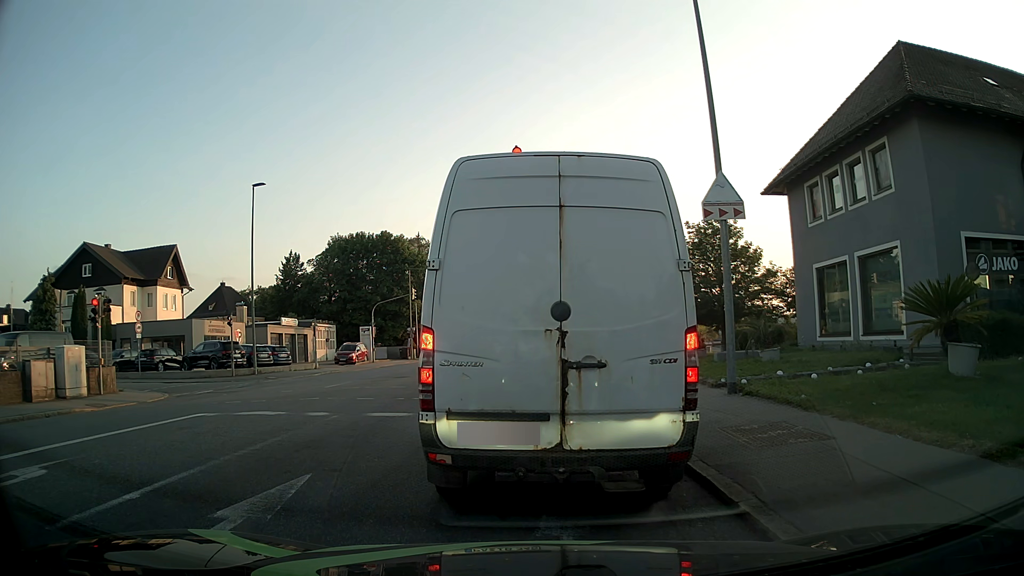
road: tertiary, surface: asphalt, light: Day
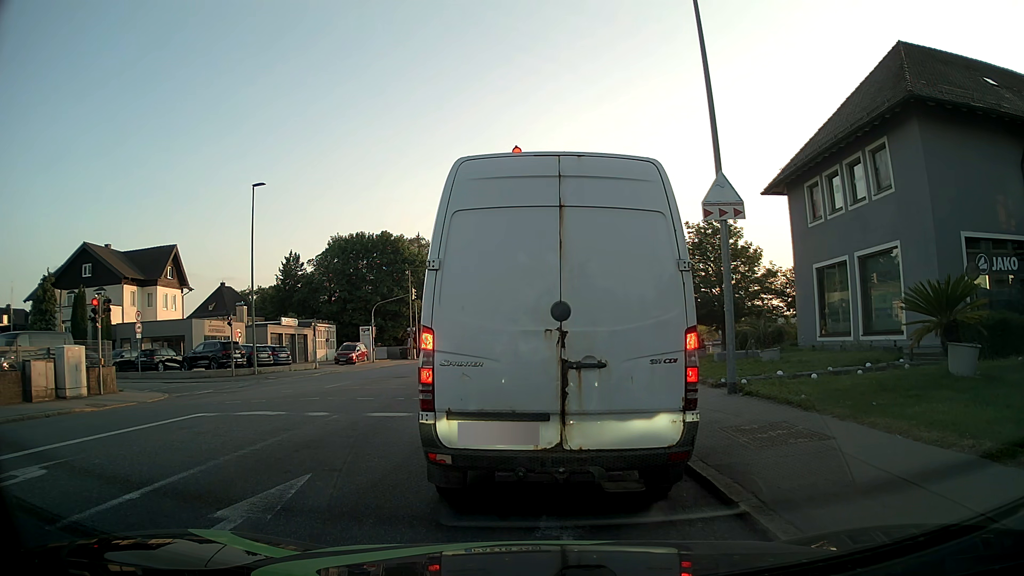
(0.0, 0.0) m; 0°
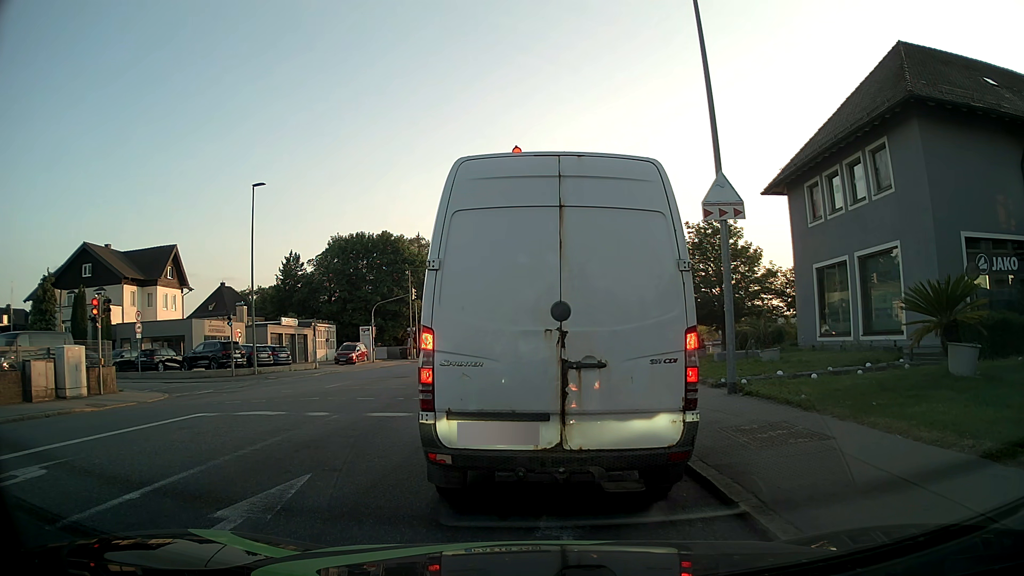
(0.0, 0.0) m; 0°
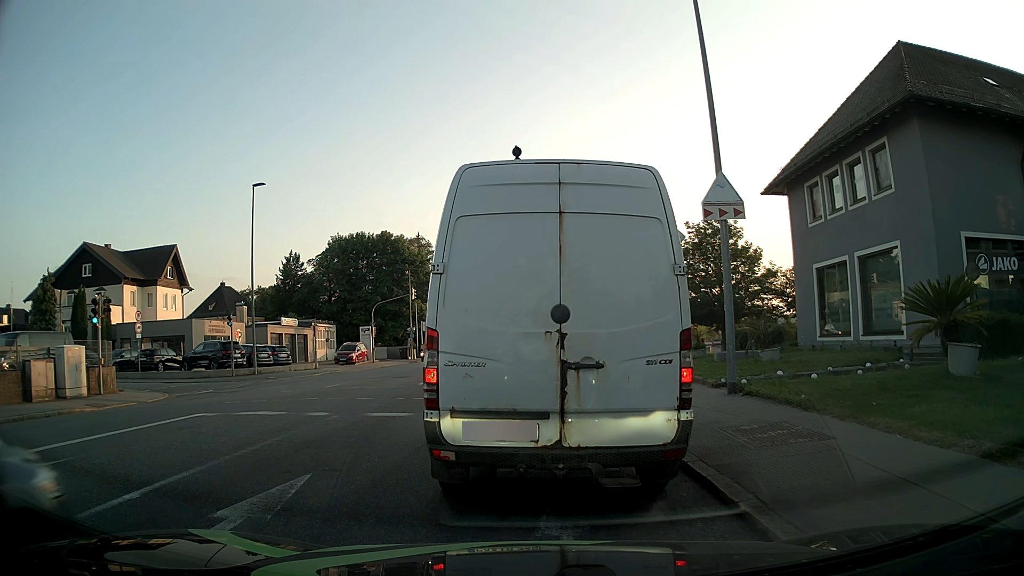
(0.0, 0.0) m; 0°
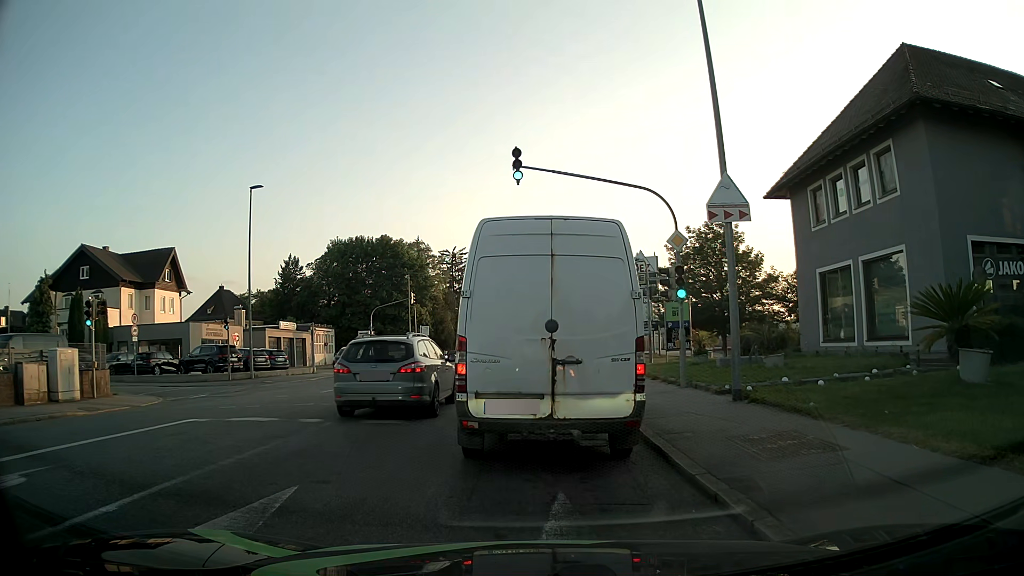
(0.0, +0.4) m; 0°
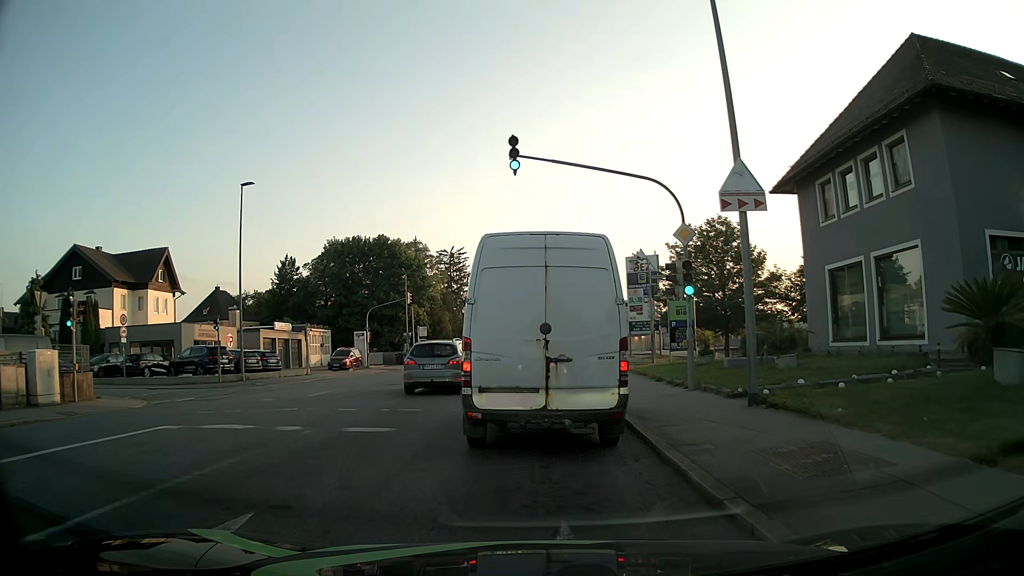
(0.0, +1.2) m; 0°
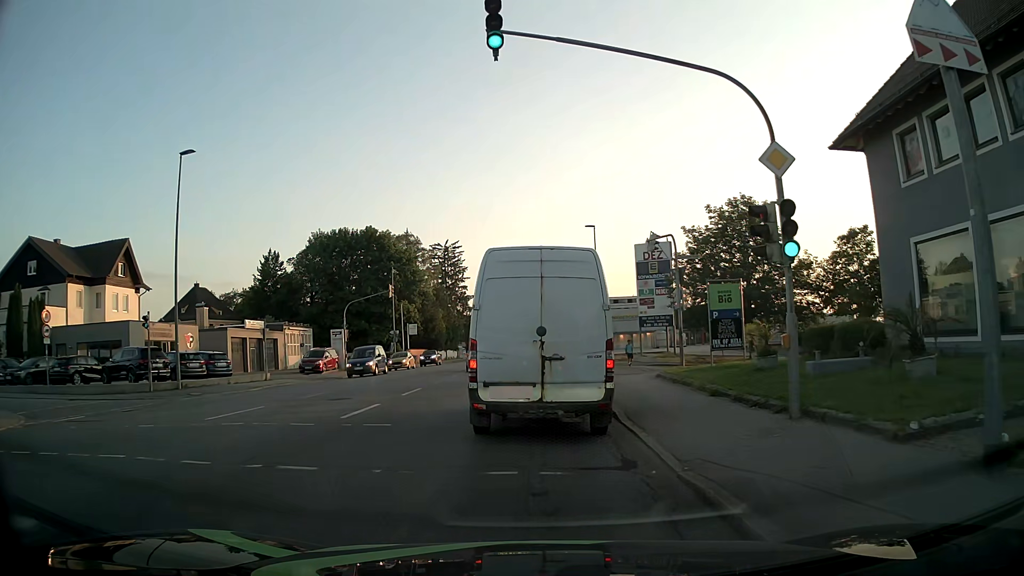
(-0.1, +6.9) m; 0°
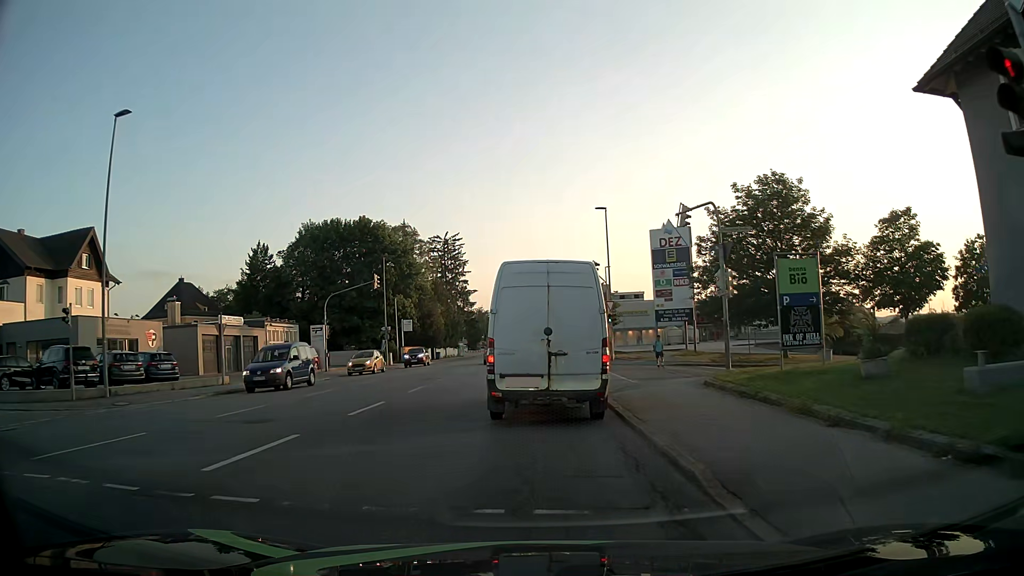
(-0.1, +5.8) m; -1°
